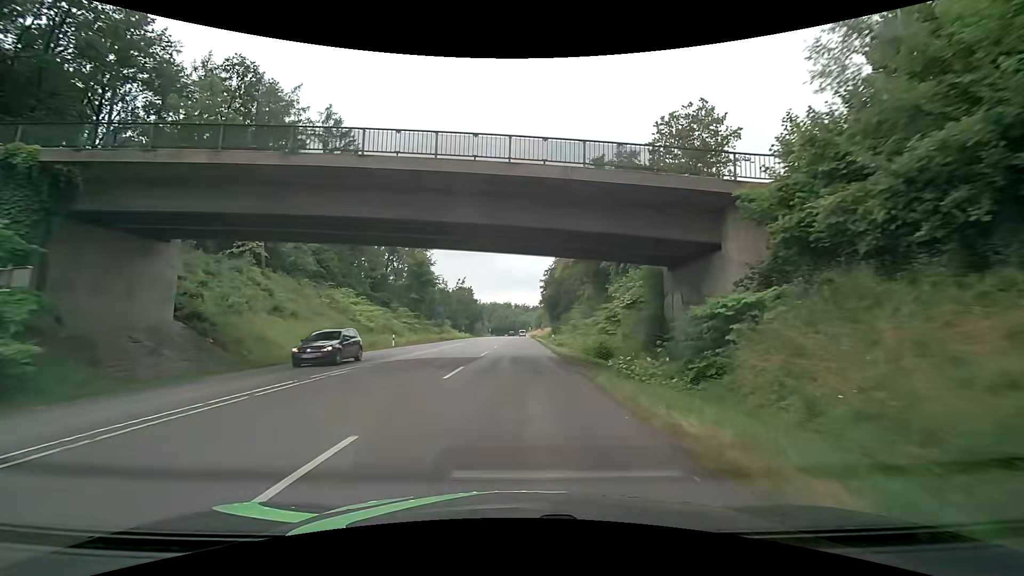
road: secondary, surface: asphalt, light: Day
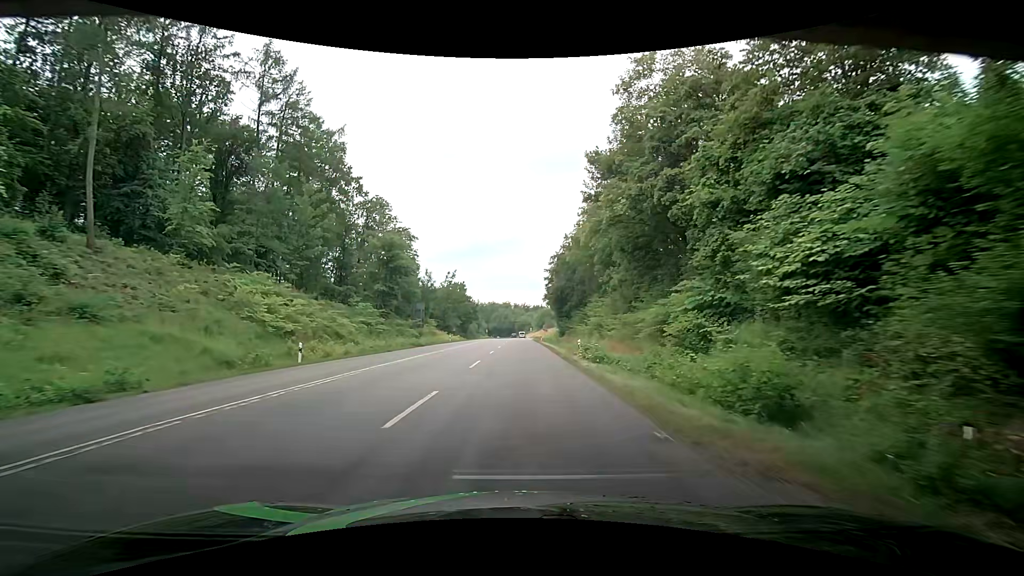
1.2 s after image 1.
(+0.1, +18.4) m; -1°
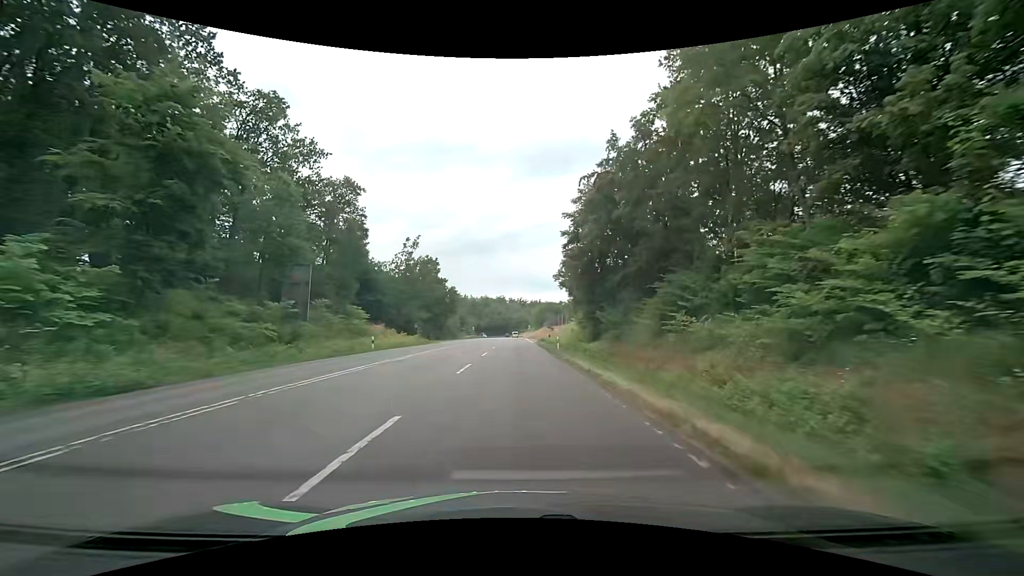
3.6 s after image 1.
(+1.0, +37.7) m; +2°
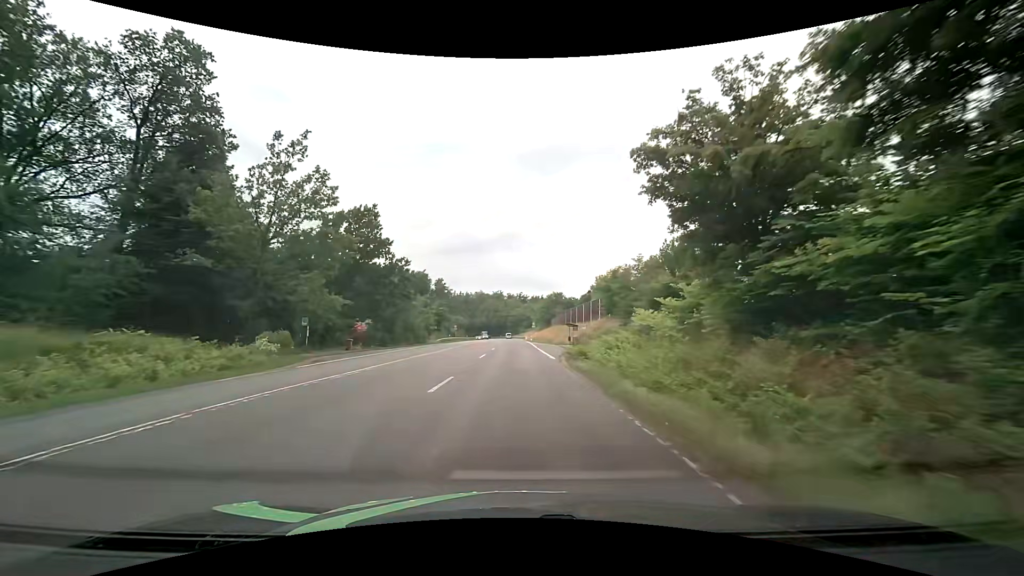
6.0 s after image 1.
(-0.1, +38.9) m; 0°
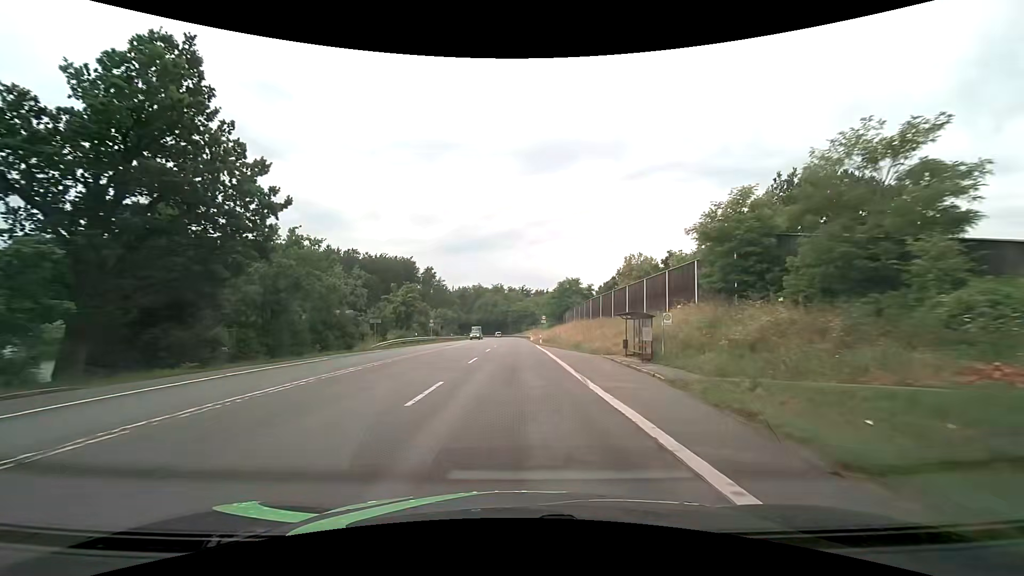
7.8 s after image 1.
(+0.2, +30.1) m; 0°
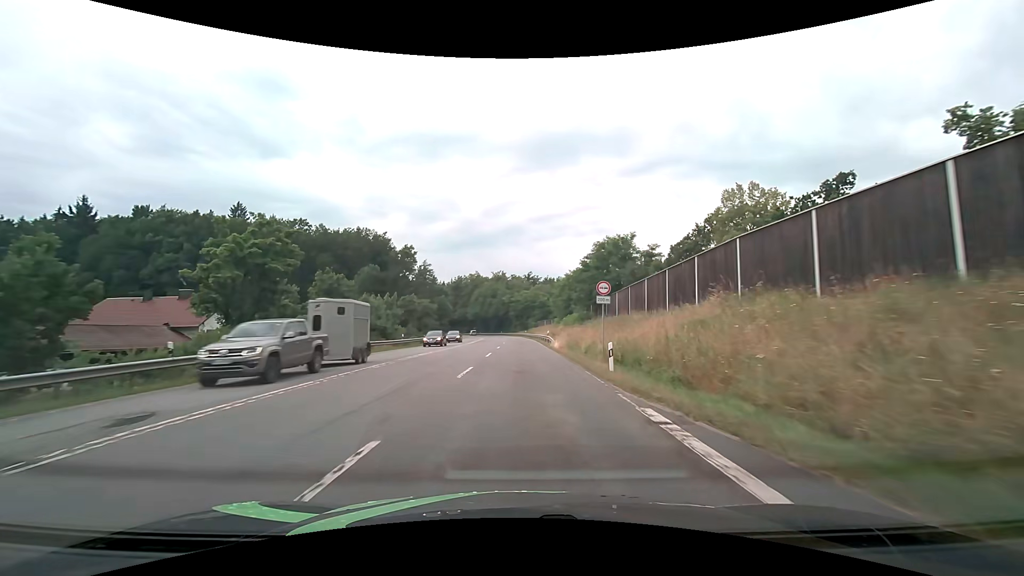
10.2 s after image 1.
(-0.3, +41.3) m; -1°
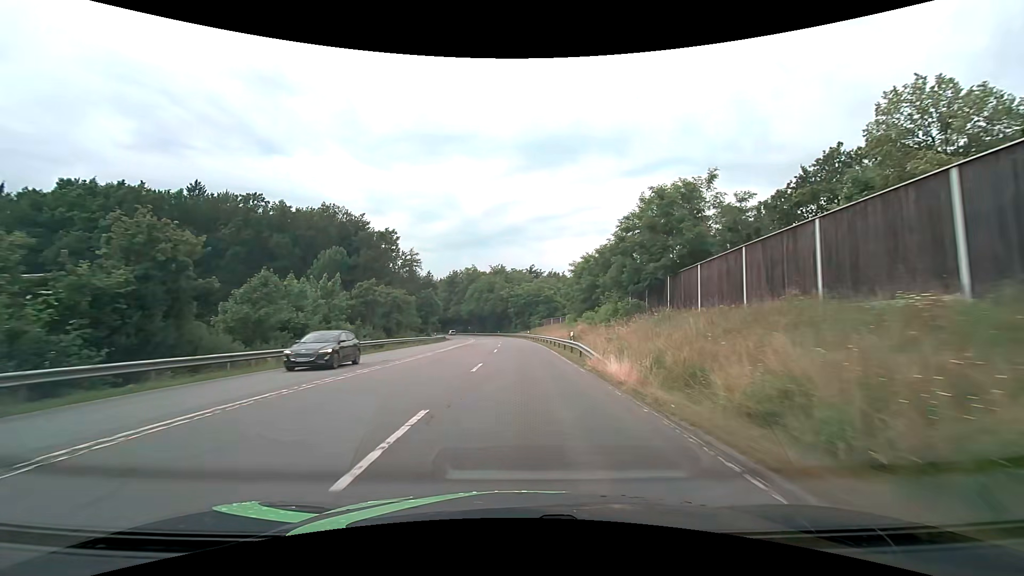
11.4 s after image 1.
(0.0, +21.1) m; 0°
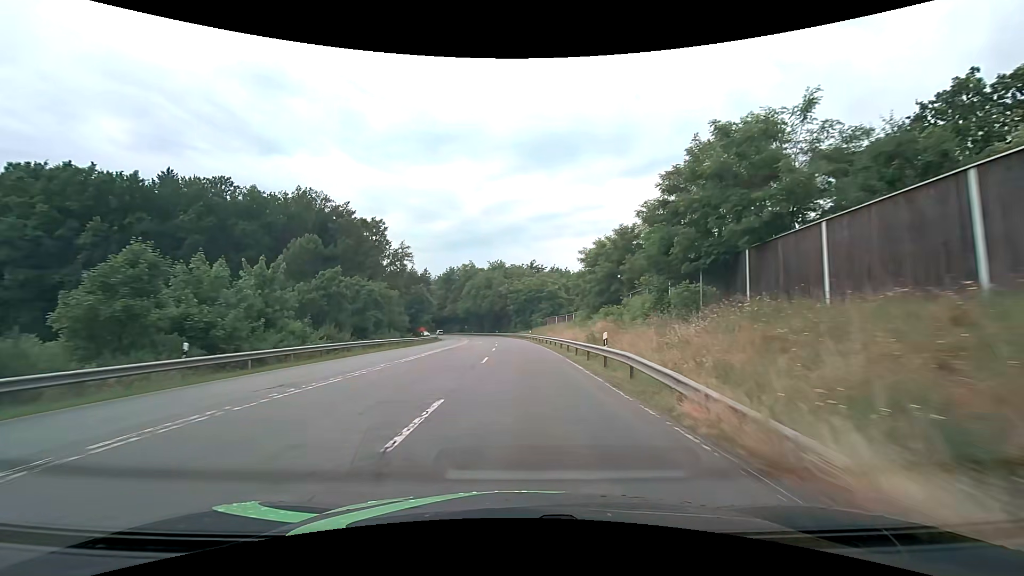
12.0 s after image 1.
(0.0, +10.7) m; 0°
(0, +10) (0, +20) (0, +30) (0, +40) (0, +50) (-1, +60) (-1, +70) (-2, +80) (-3, +90) (-5, +100) m
